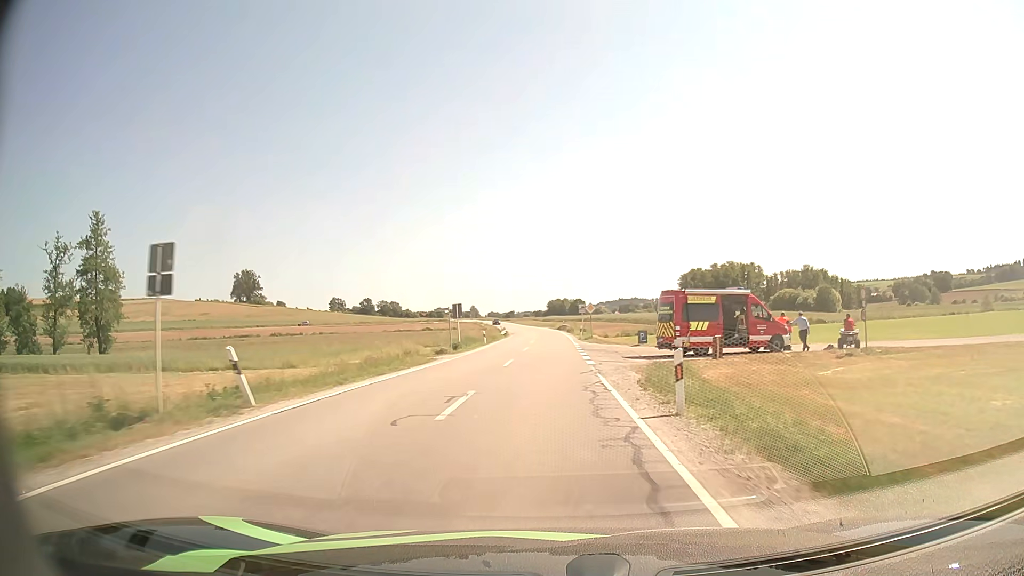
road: secondary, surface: asphalt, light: Day
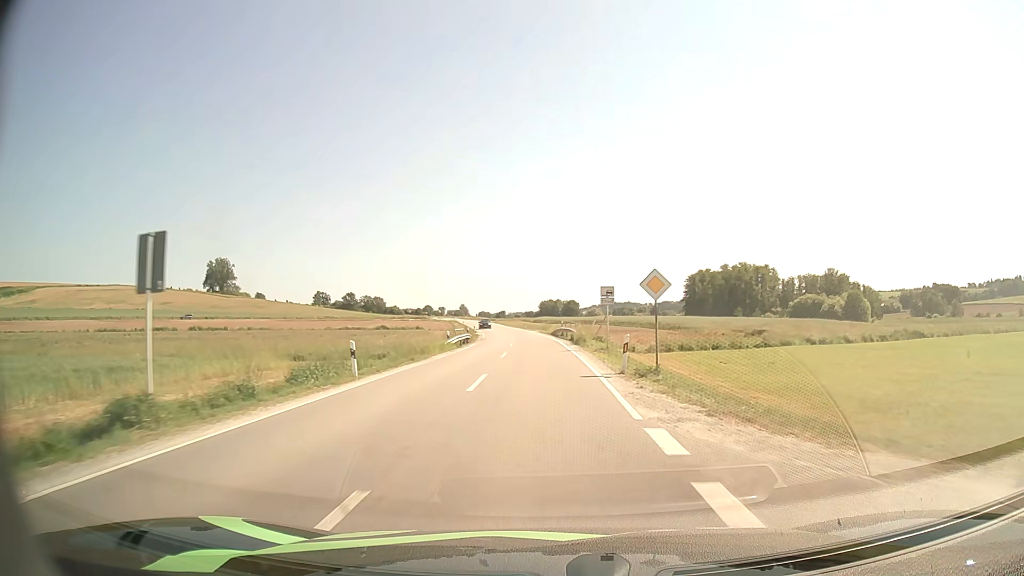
(+0.1, +32.7) m; +1°
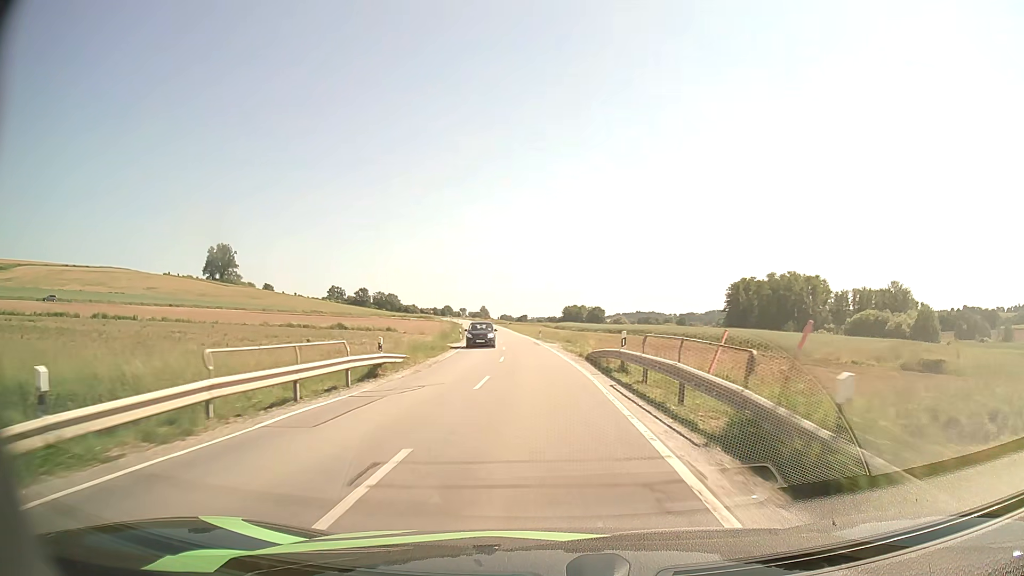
(-0.4, +33.7) m; -2°
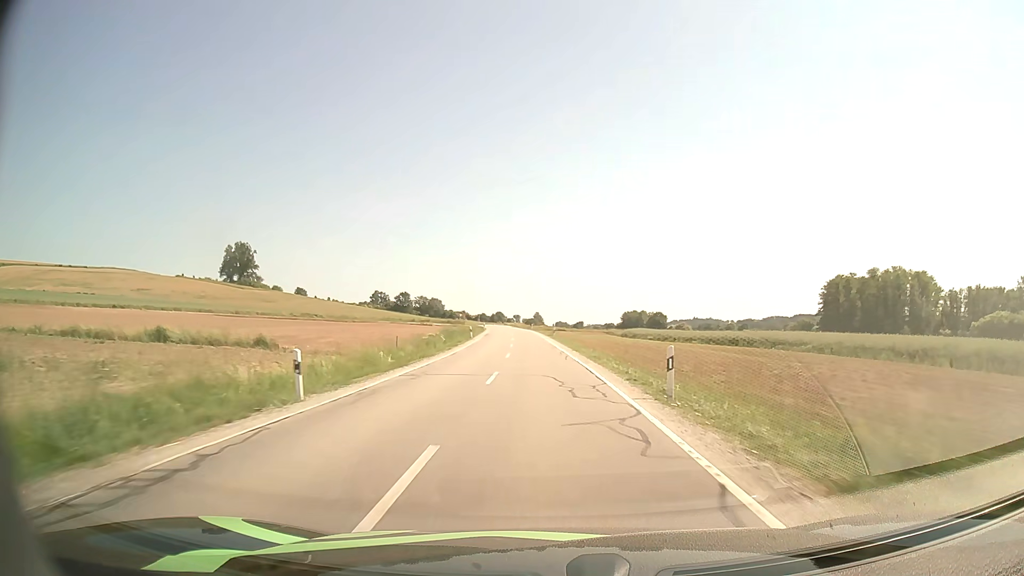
(-1.8, +47.6) m; -5°
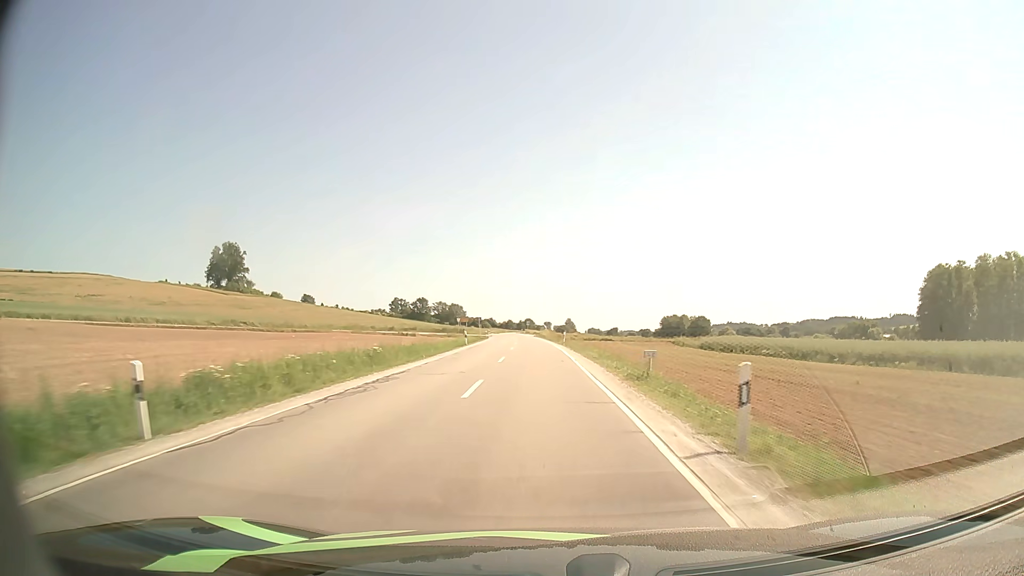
(-1.3, +51.5) m; -3°
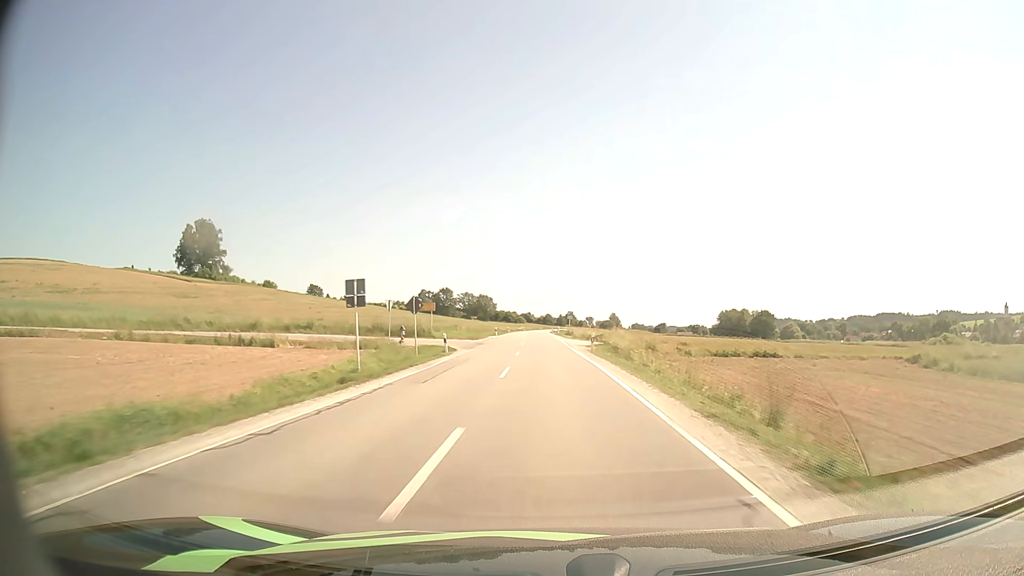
(-2.2, +67.3) m; -3°
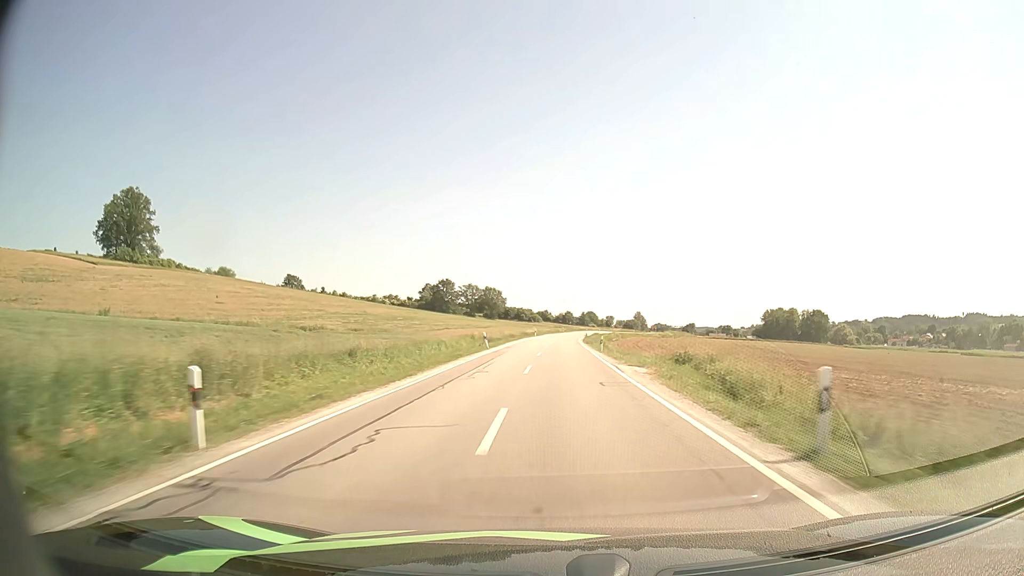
(-1.7, +69.3) m; -2°
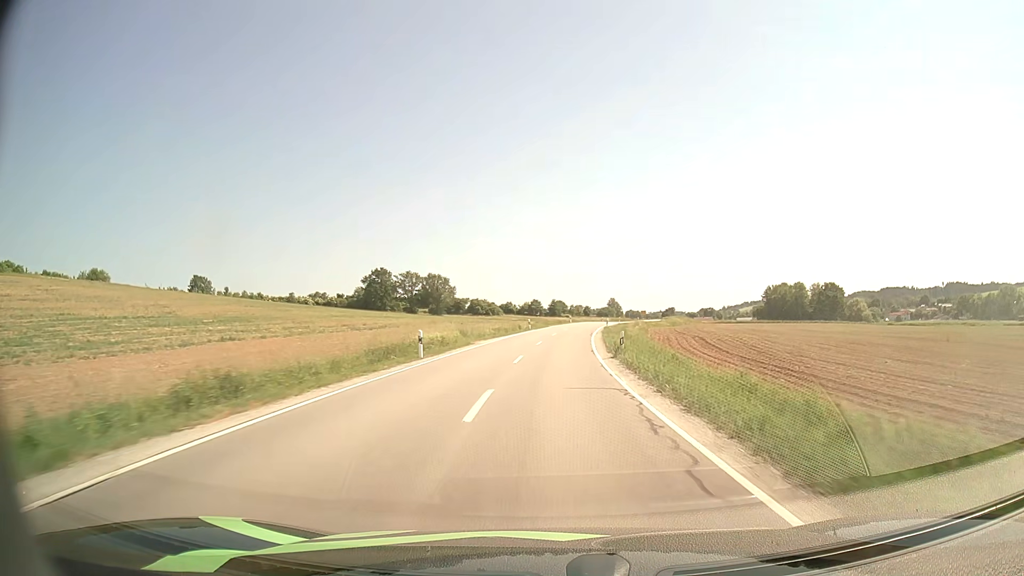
(+1.8, +70.3) m; +3°
(0, +10) (0, +20) (0, +30) (+1, +40) (+2, +50) (+2, +60) (+4, +70) (+5, +80) (+6, +90) (+8, +100) m
